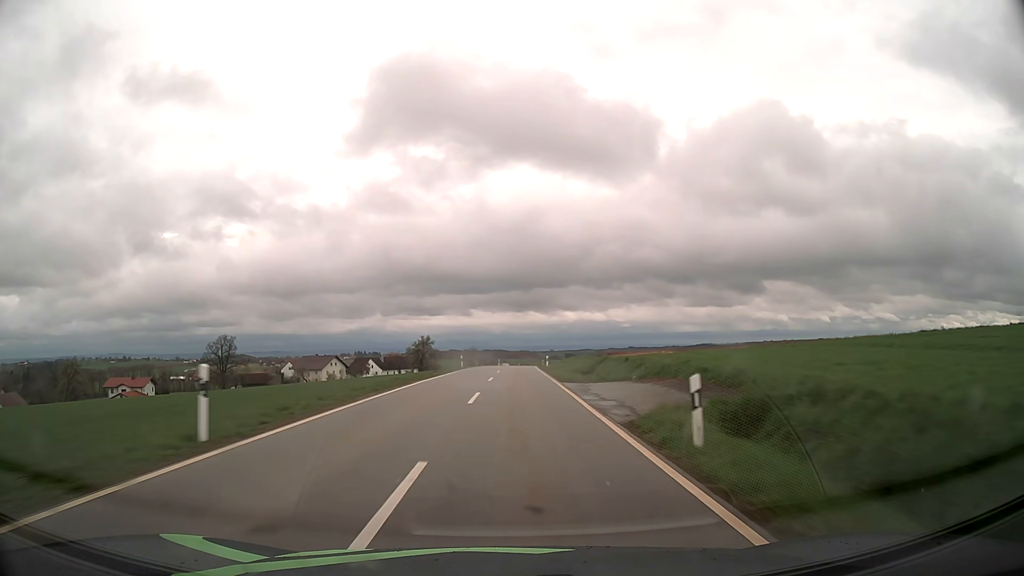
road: tertiary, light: Day
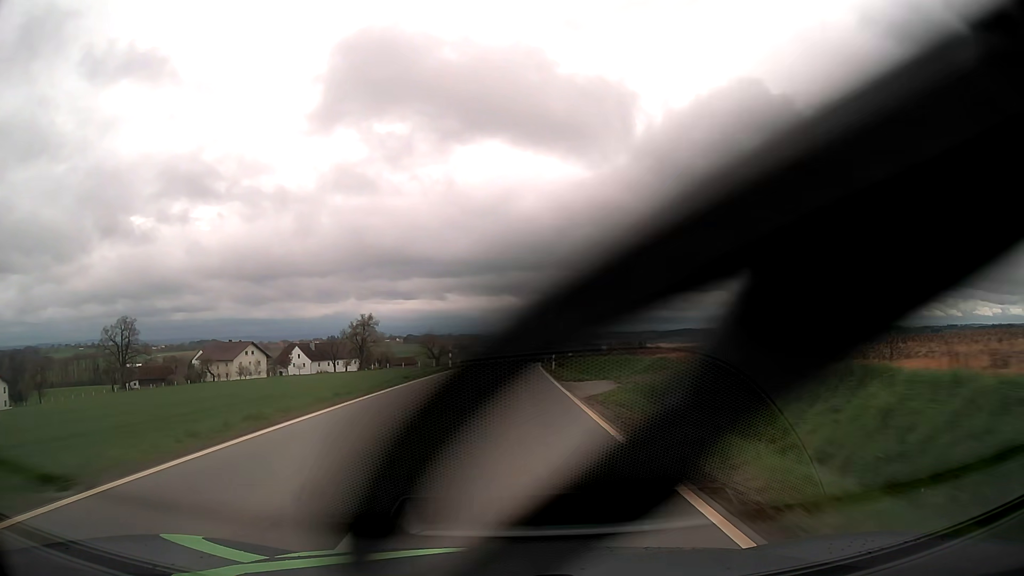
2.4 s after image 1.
(+1.2, +61.1) m; +2°
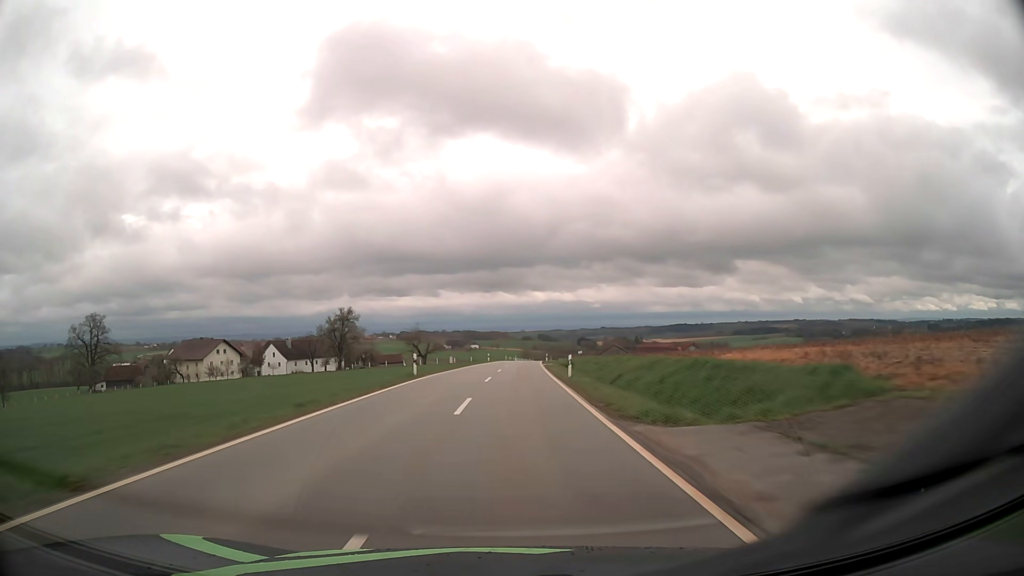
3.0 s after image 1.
(+0.1, +15.1) m; 0°
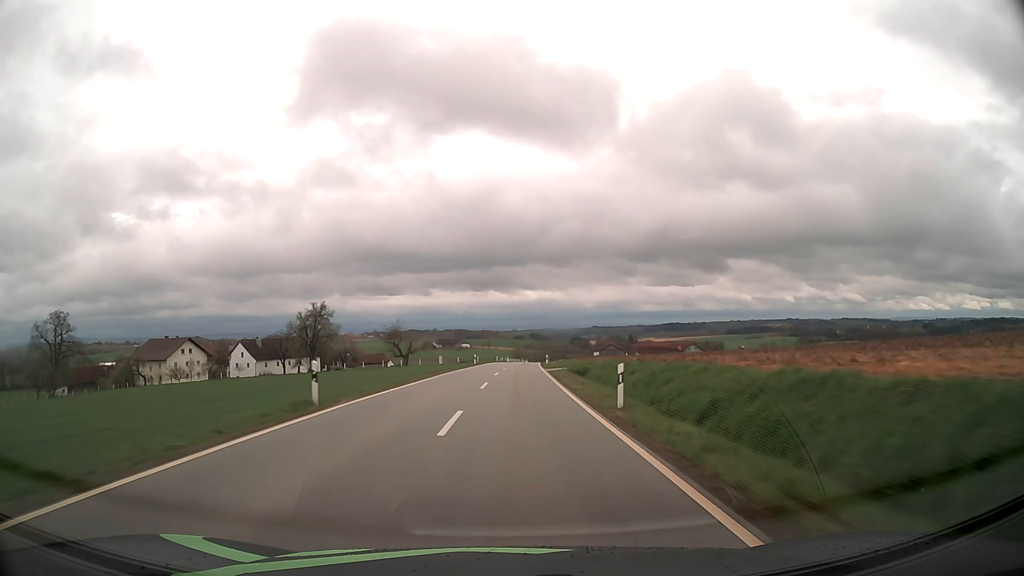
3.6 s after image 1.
(+0.1, +15.0) m; +1°
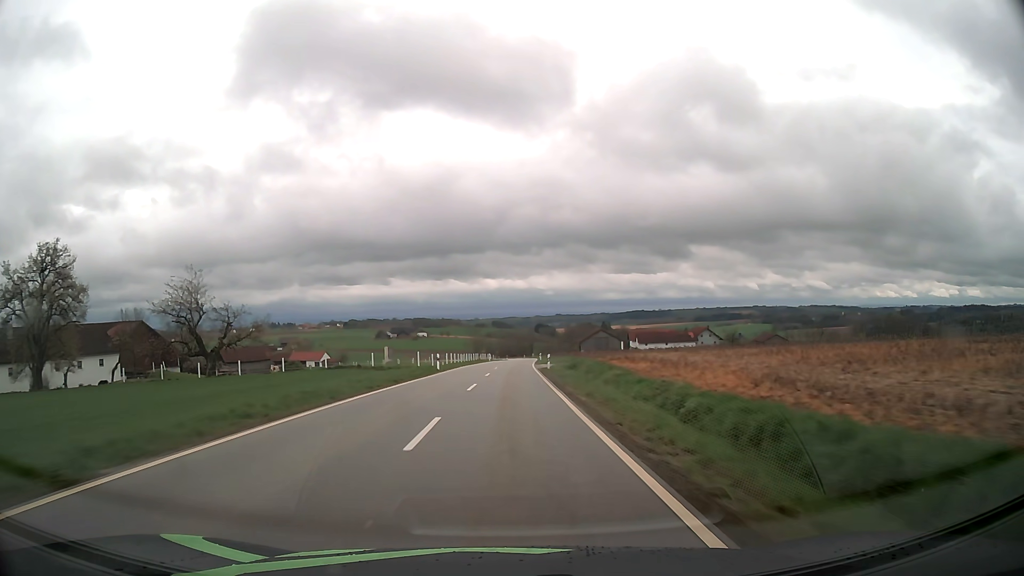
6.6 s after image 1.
(+2.2, +74.4) m; +3°
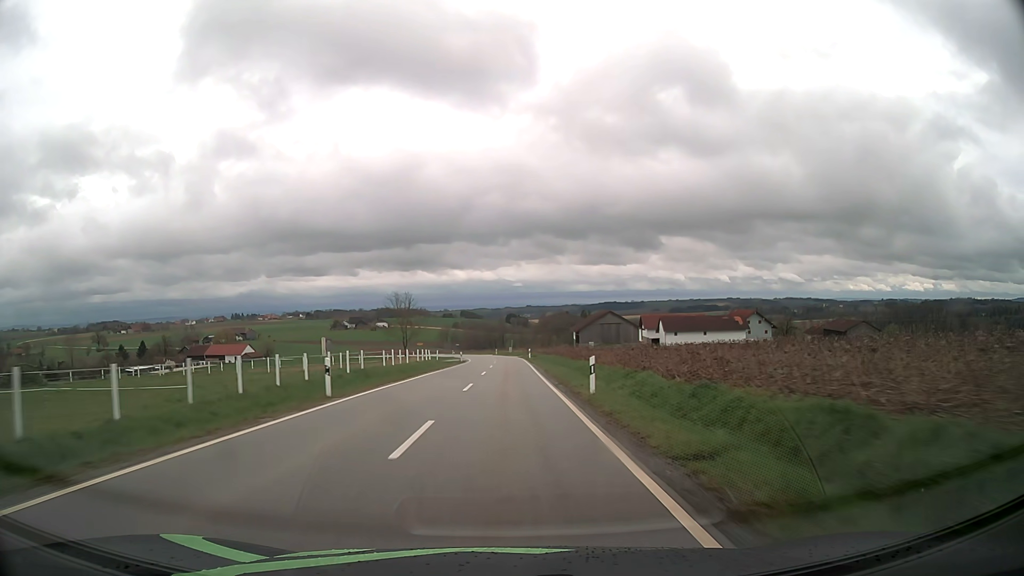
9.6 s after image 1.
(+1.6, +73.5) m; +3°
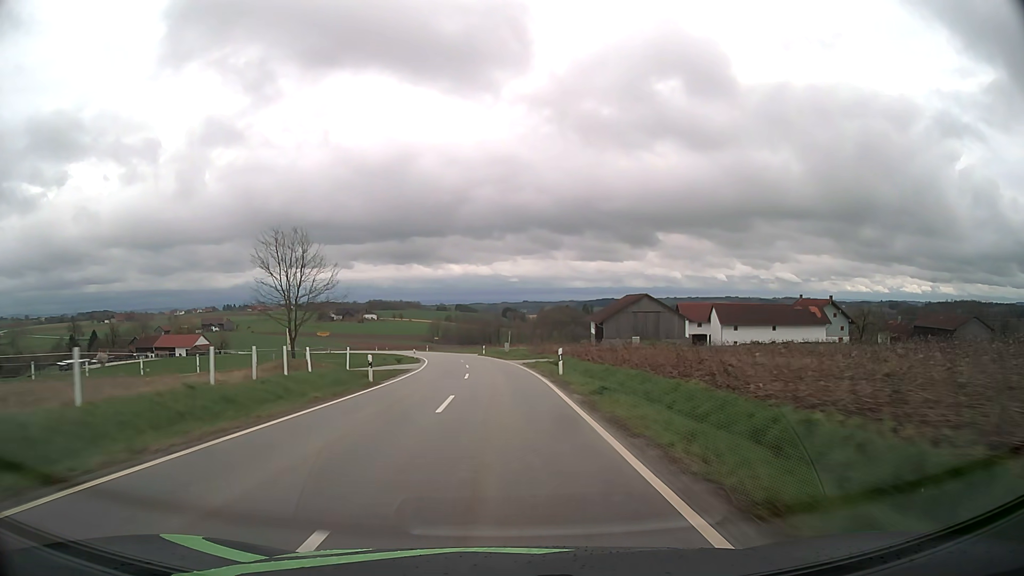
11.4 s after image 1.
(+0.2, +43.6) m; 0°
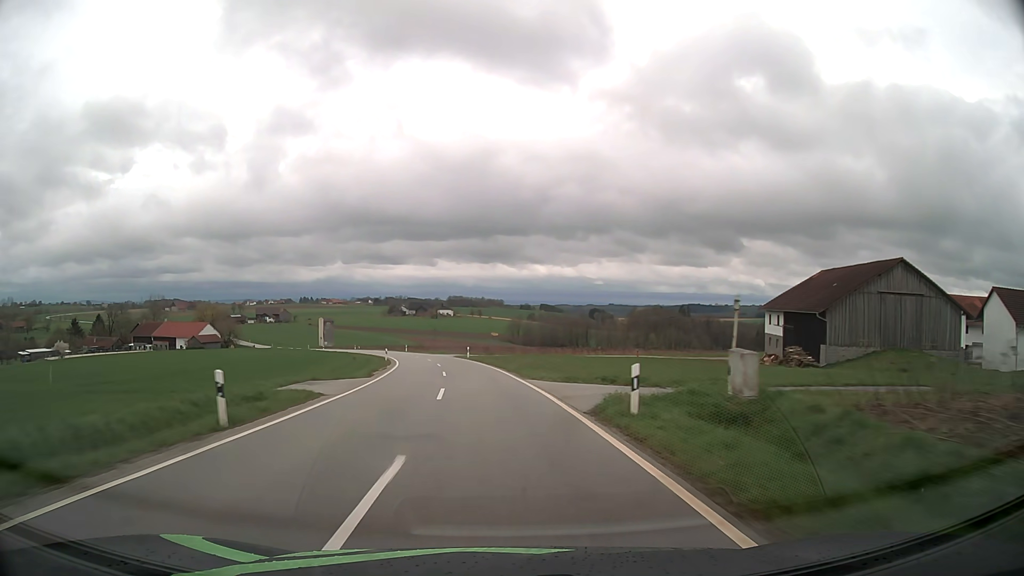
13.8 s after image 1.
(-2.7, +57.6) m; -7°
(0, +10) (-1, +20) (-1, +30) (-3, +40) (-4, +50) (-6, +60) (-8, +69) (-11, +79) (-13, +89) (-17, +98) m
